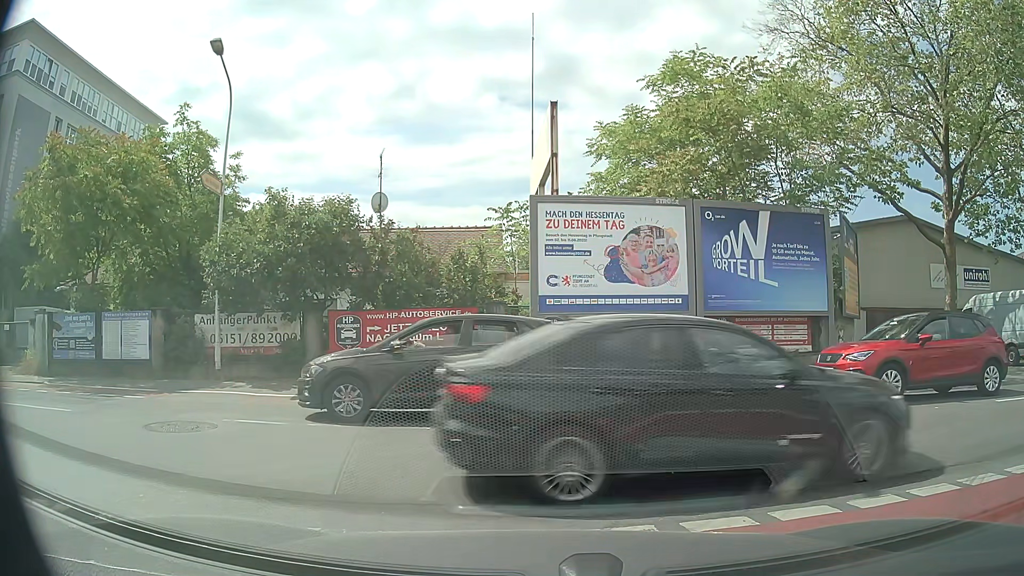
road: tertiary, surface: asphalt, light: Day
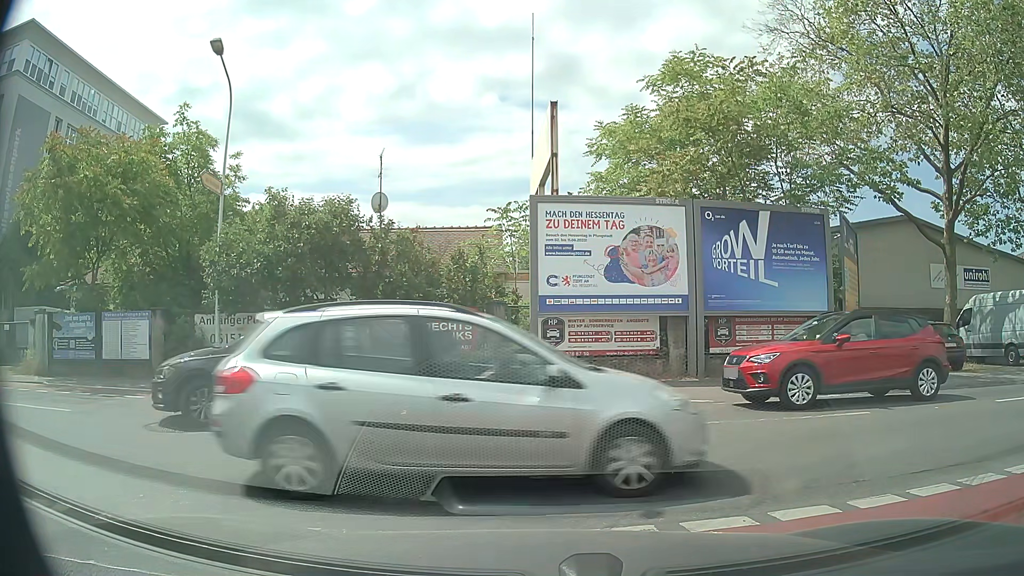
(0.0, 0.0) m; 0°
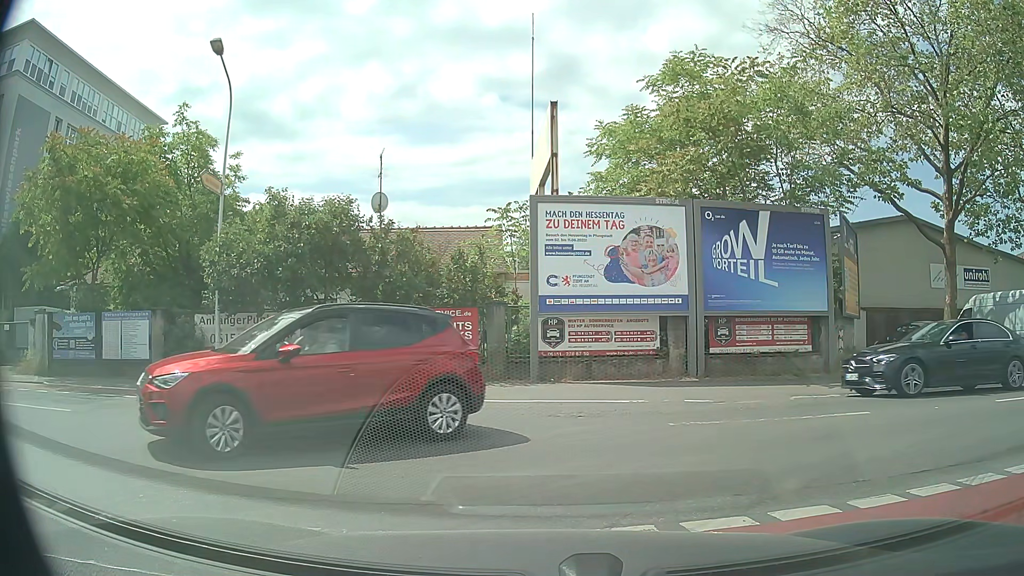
(0.0, 0.0) m; 0°
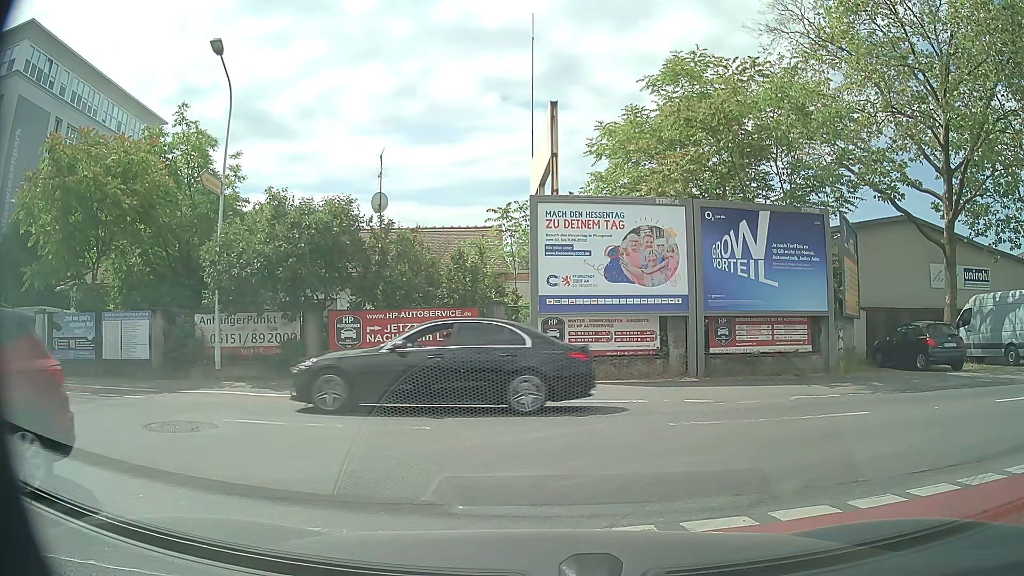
(0.0, 0.0) m; 0°
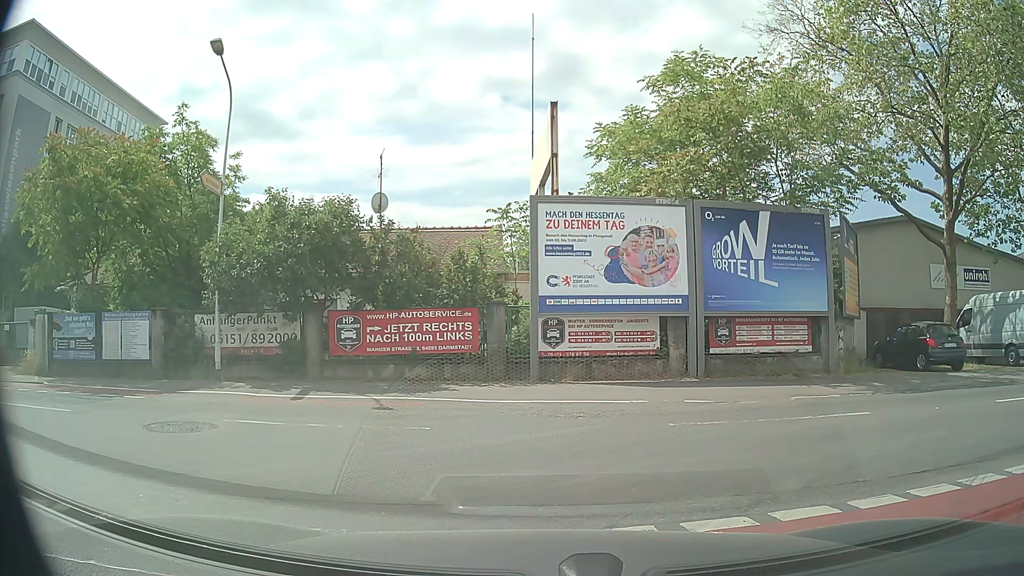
(0.0, 0.0) m; 0°
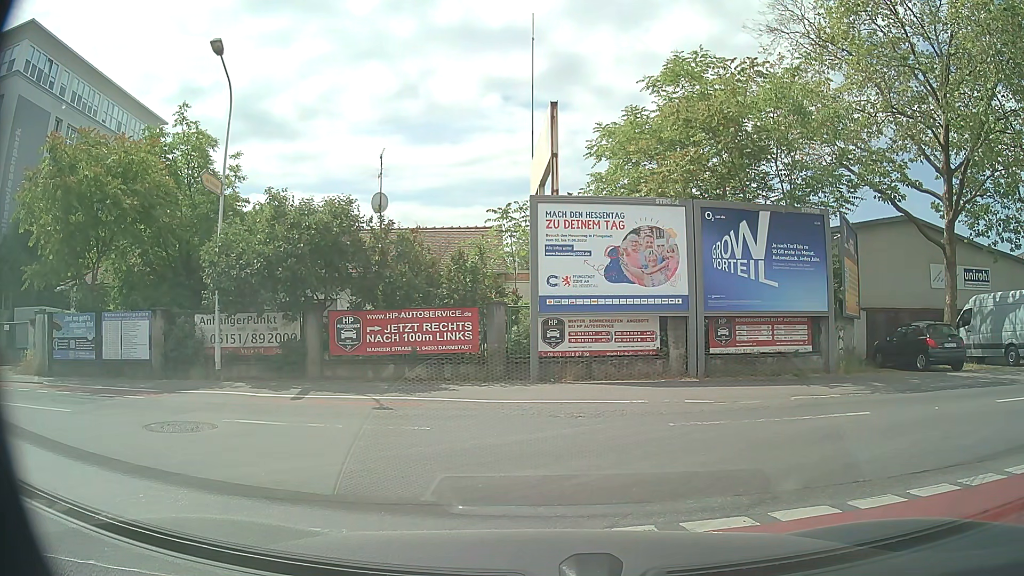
(0.0, 0.0) m; 0°
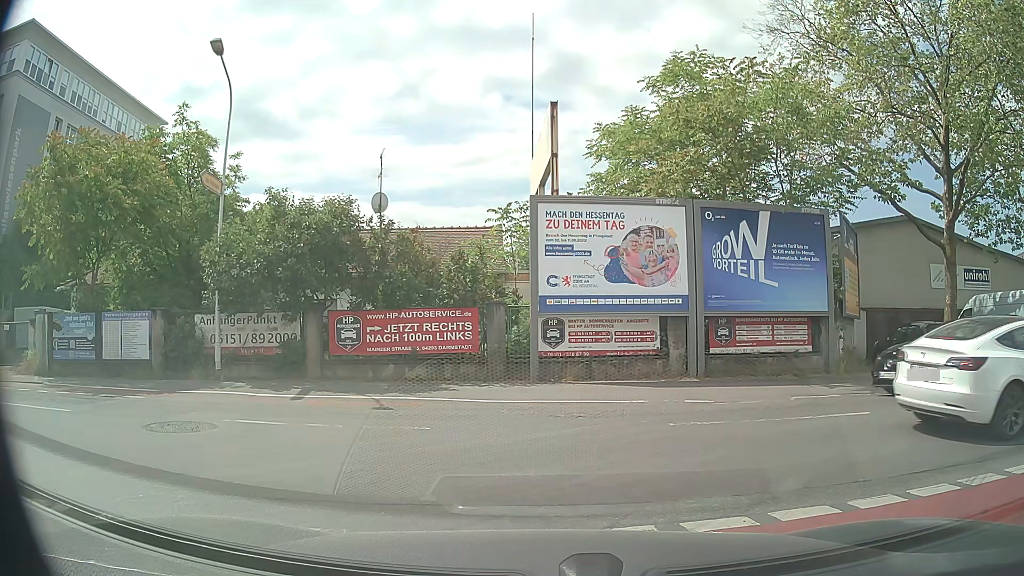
(0.0, 0.0) m; 0°
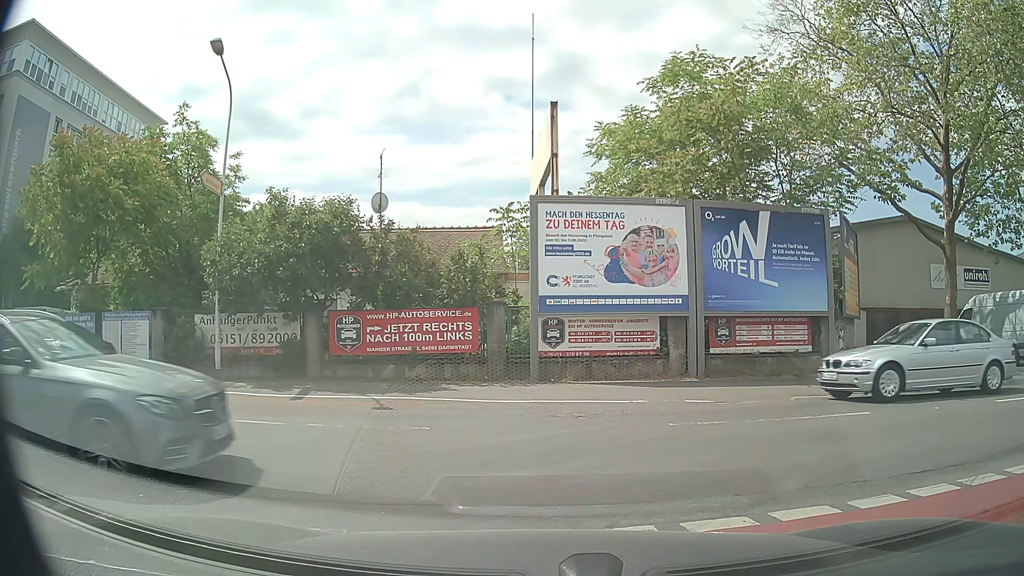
(0.0, 0.0) m; 0°
